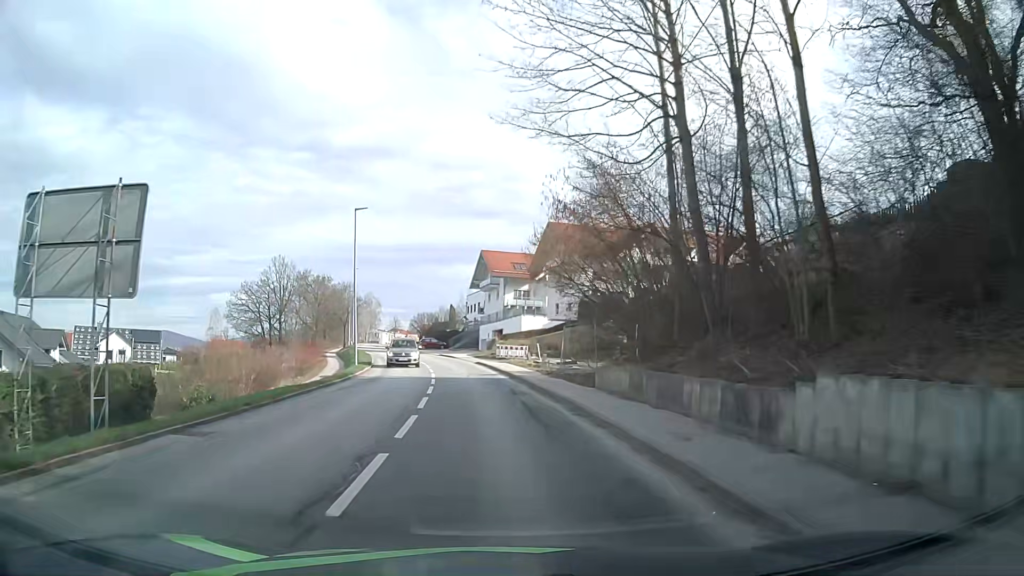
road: tertiary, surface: asphalt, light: Day
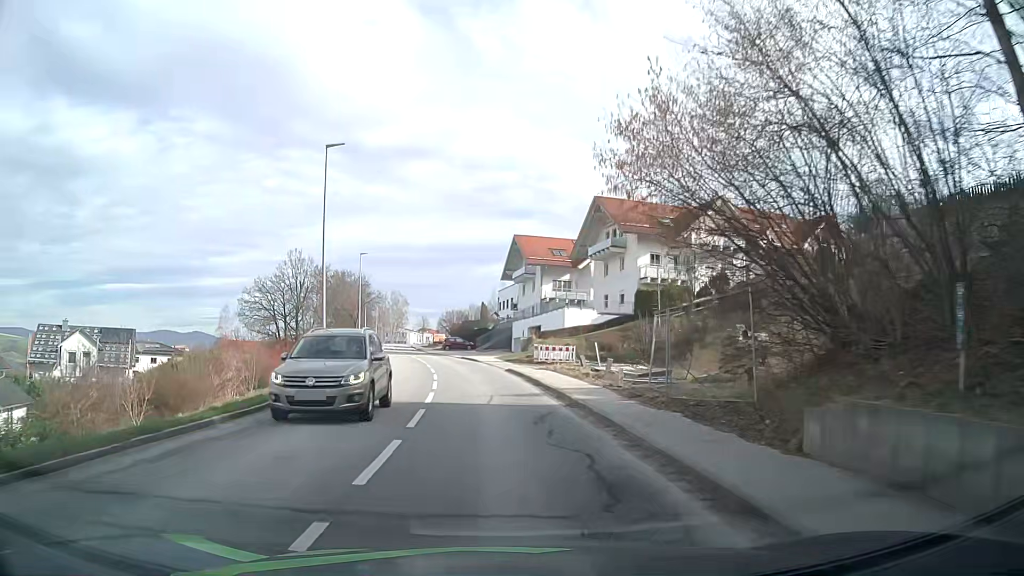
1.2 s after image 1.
(-0.4, +12.5) m; -3°
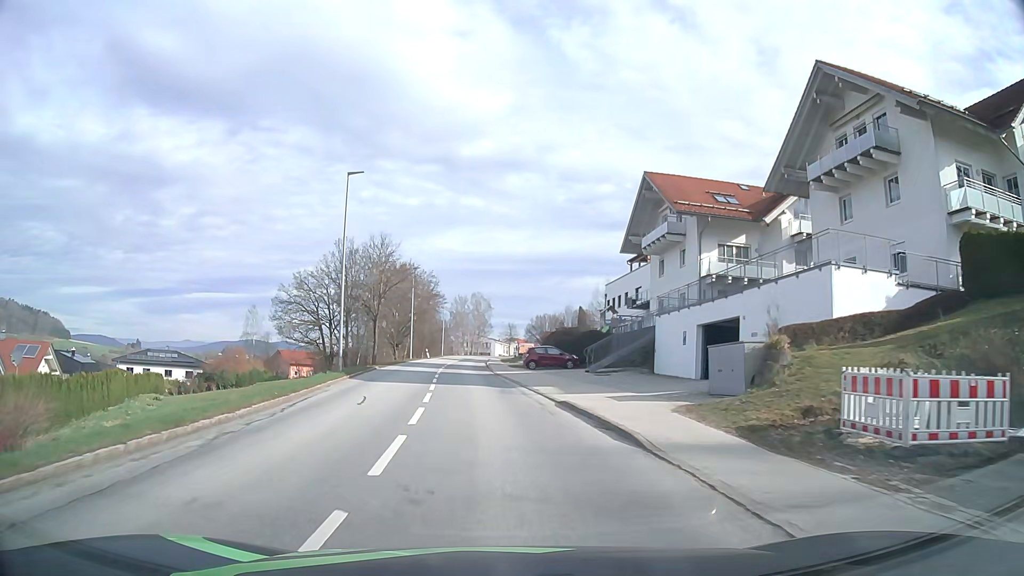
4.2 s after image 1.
(-1.7, +31.6) m; -7°
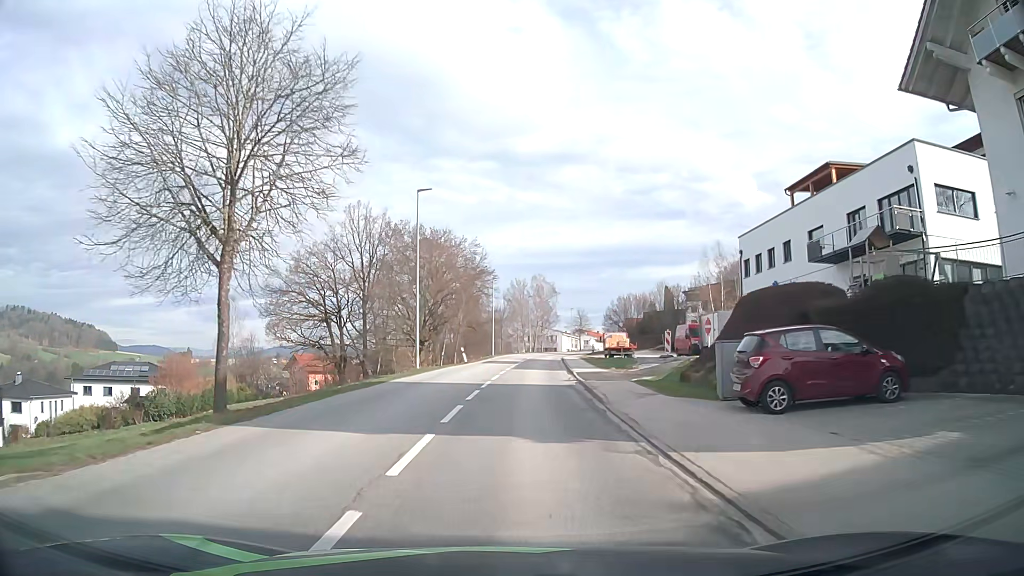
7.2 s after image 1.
(-1.8, +32.0) m; -5°
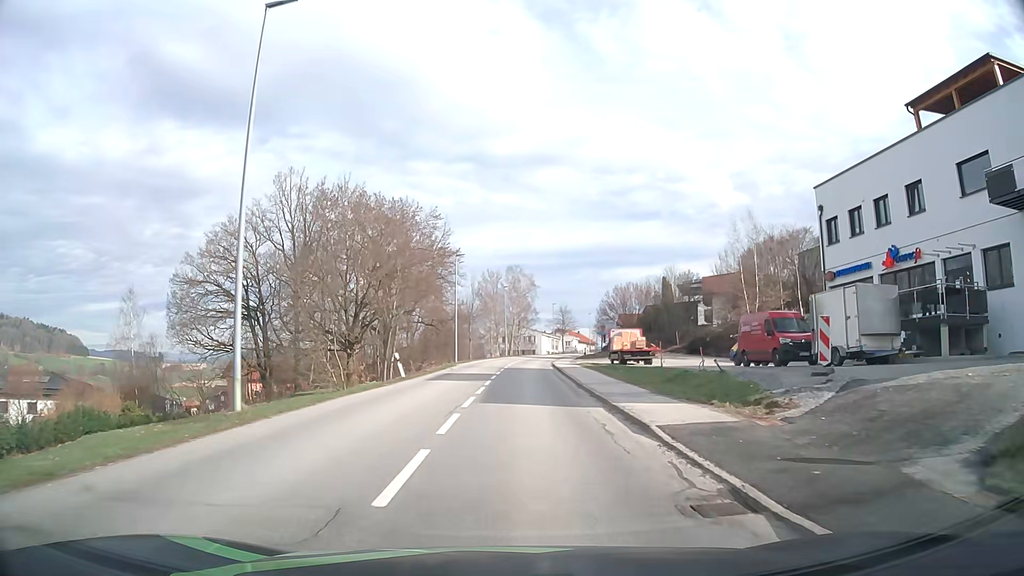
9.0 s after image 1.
(+0.3, +19.4) m; +2°
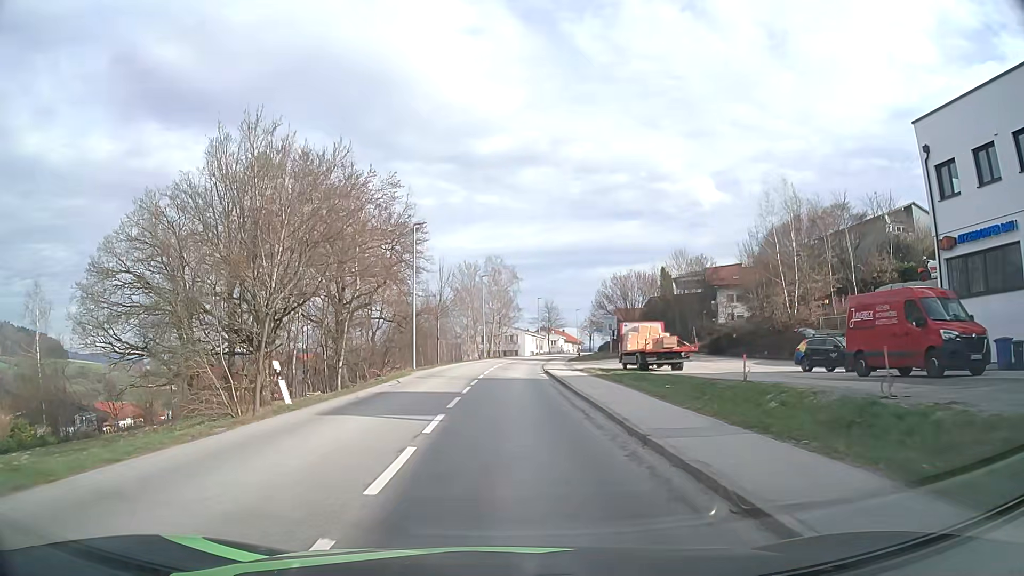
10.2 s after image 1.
(+0.2, +13.0) m; +2°
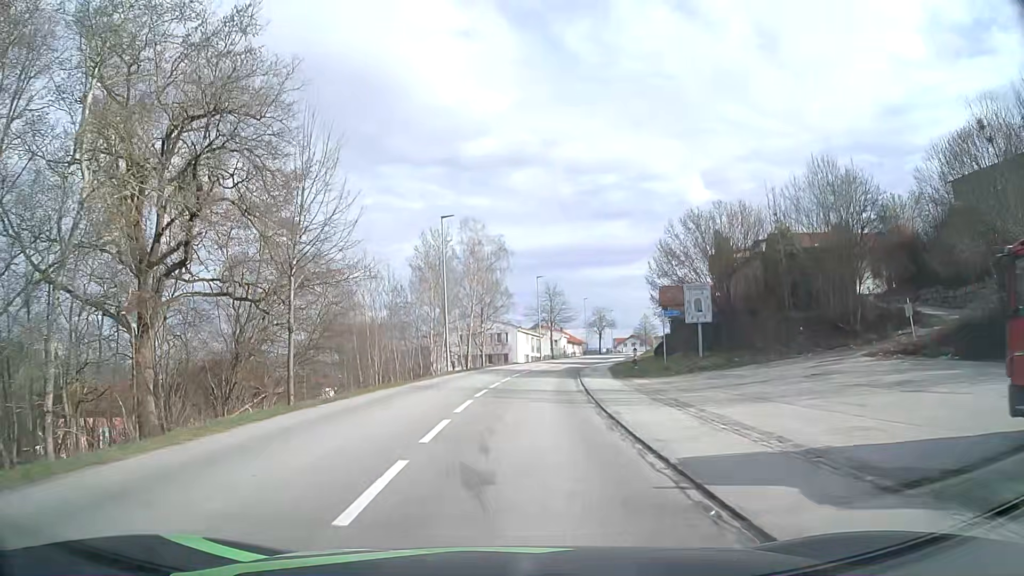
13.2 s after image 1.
(+0.3, +32.7) m; +1°
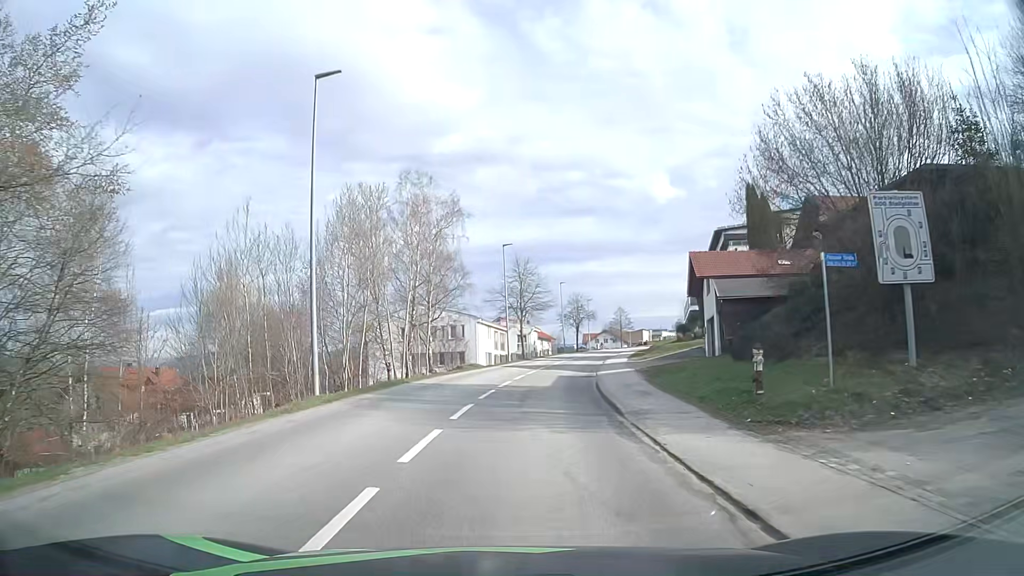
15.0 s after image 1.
(+0.5, +19.8) m; +3°
(0, +10) (+1, +20) (+2, +30) (+3, +40) (+5, +50) (+7, +59) (+9, +69) (+11, +79) (+14, +89) (+16, +98) m
